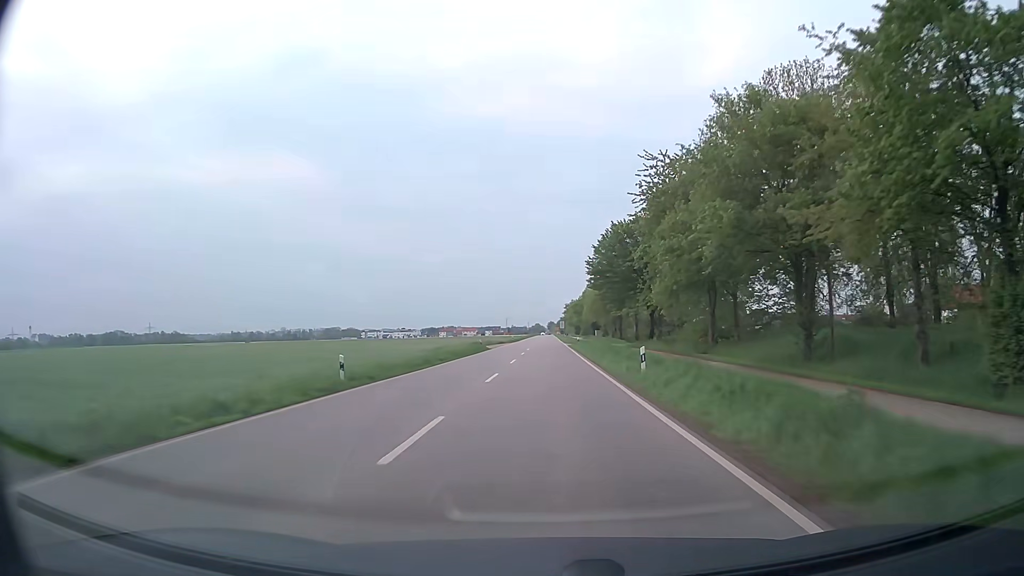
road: secondary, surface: asphalt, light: Day
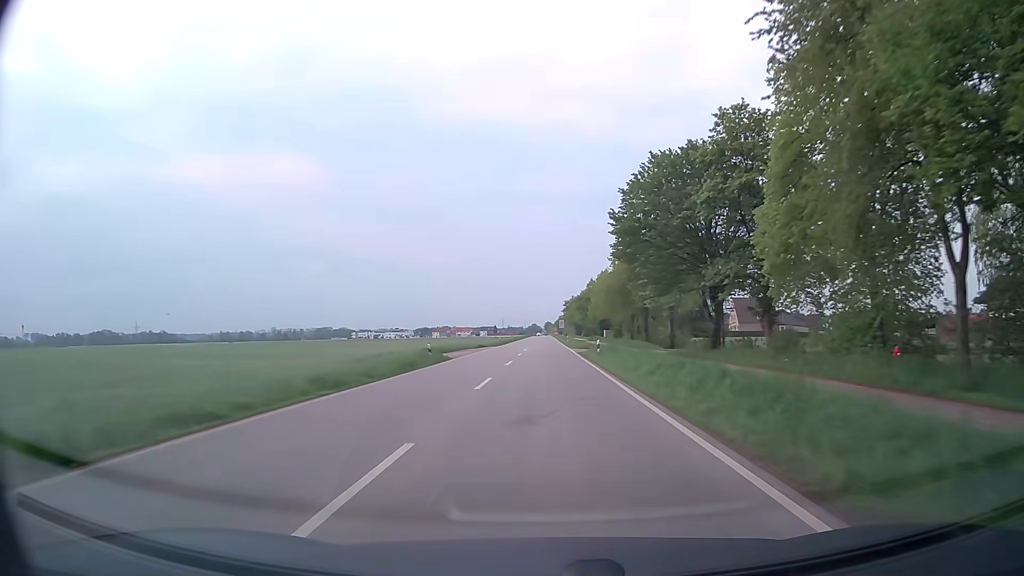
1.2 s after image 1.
(+0.1, +26.7) m; 0°
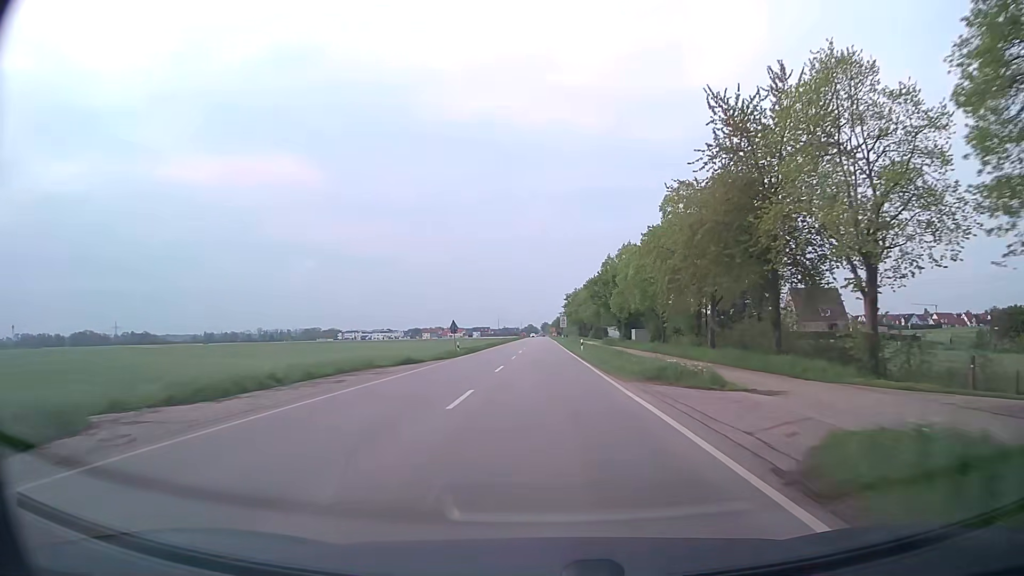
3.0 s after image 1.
(+0.1, +40.2) m; 0°
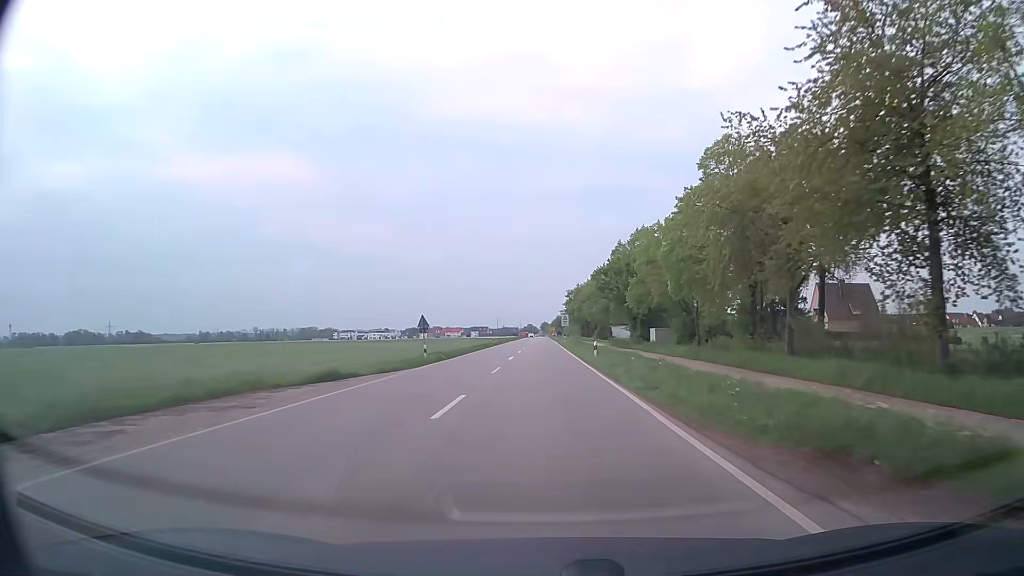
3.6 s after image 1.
(0.0, +13.4) m; 0°
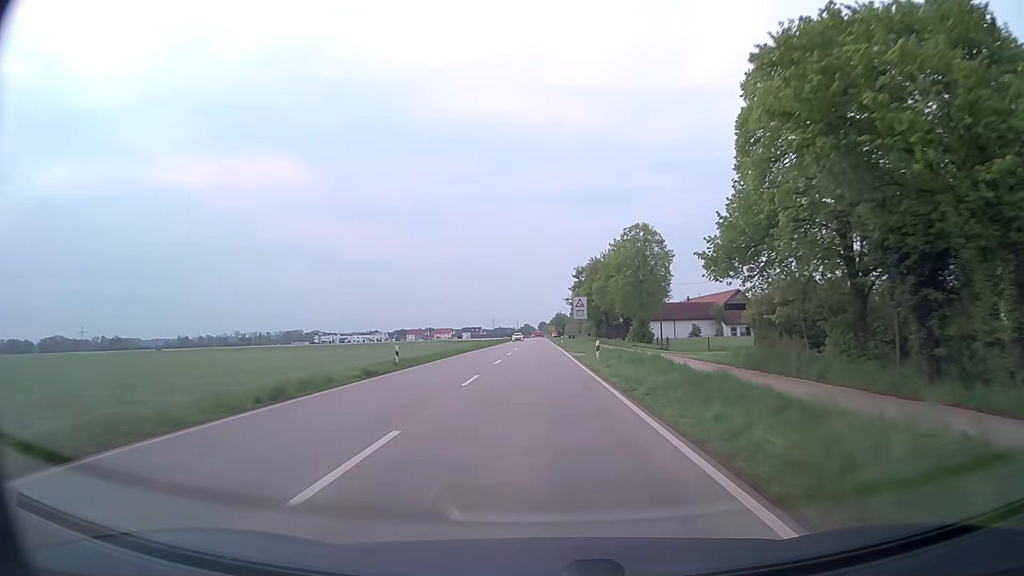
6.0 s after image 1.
(0.0, +53.7) m; 0°
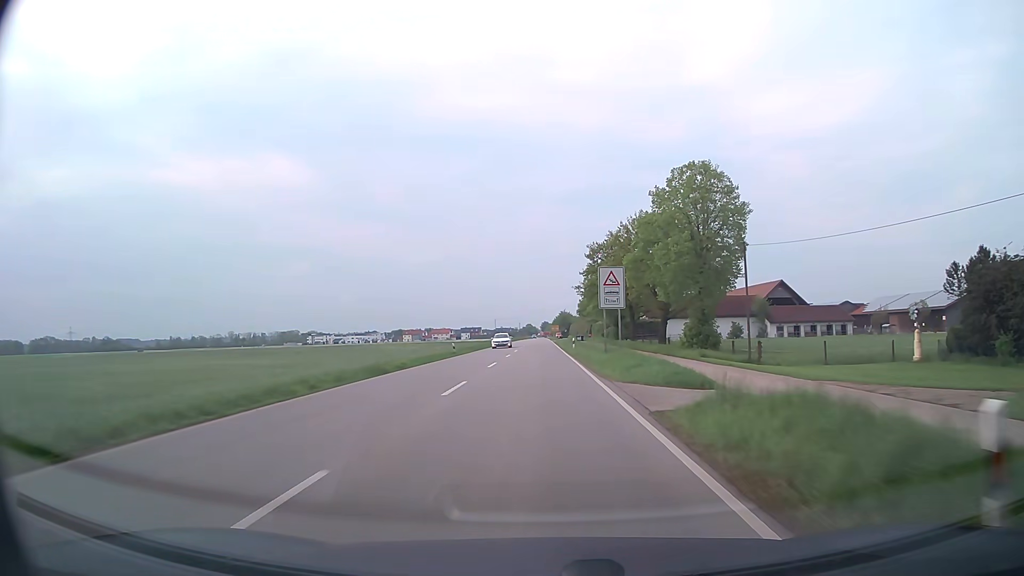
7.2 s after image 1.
(0.0, +26.8) m; 0°
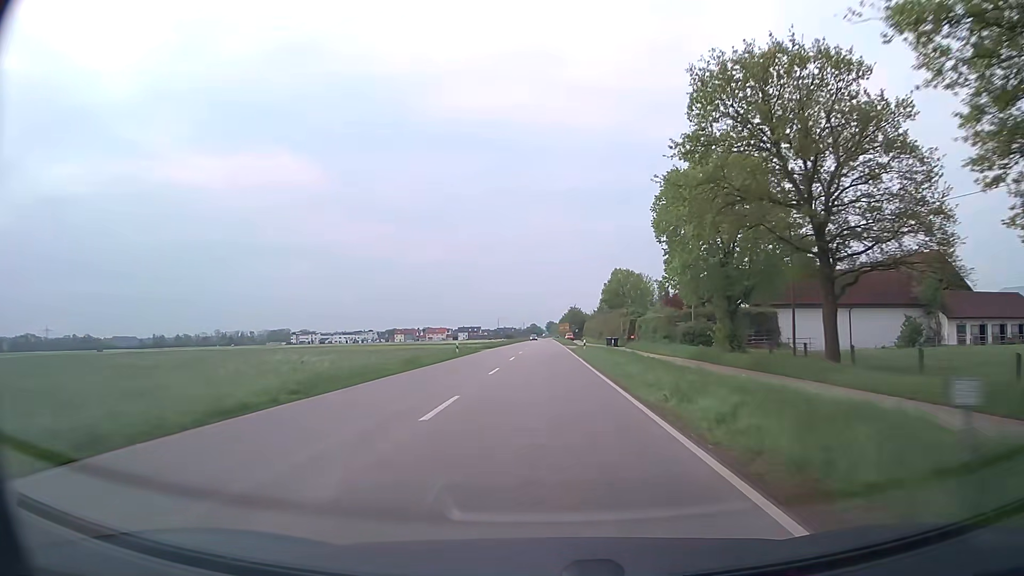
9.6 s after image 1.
(-0.6, +52.2) m; 0°
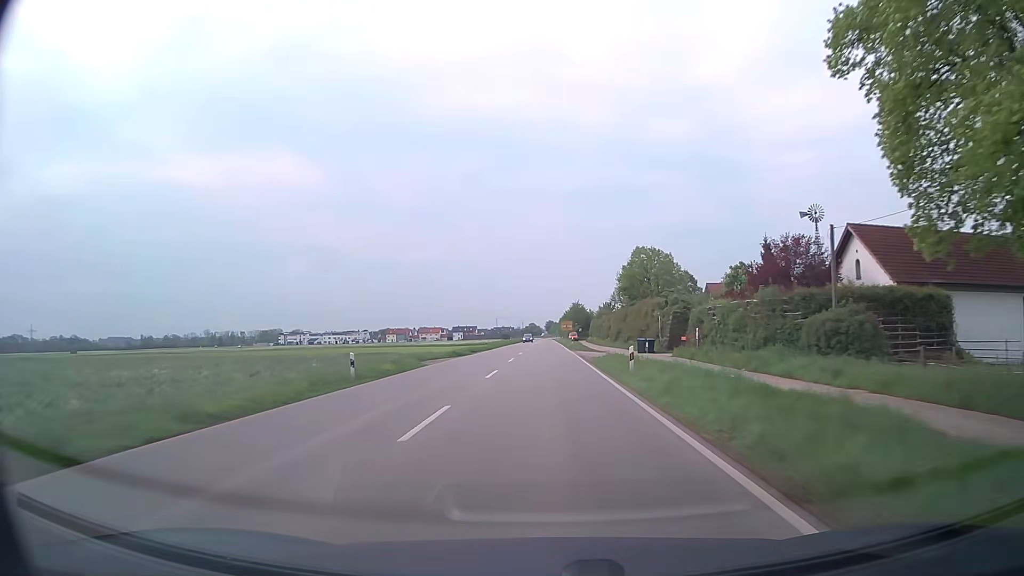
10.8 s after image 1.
(-0.1, +26.0) m; 0°
(0, +10) (0, +20) (0, +30) (0, +40) (0, +50) (0, +60) (0, +70) (0, +80) (+1, +90) (+1, +100) m
